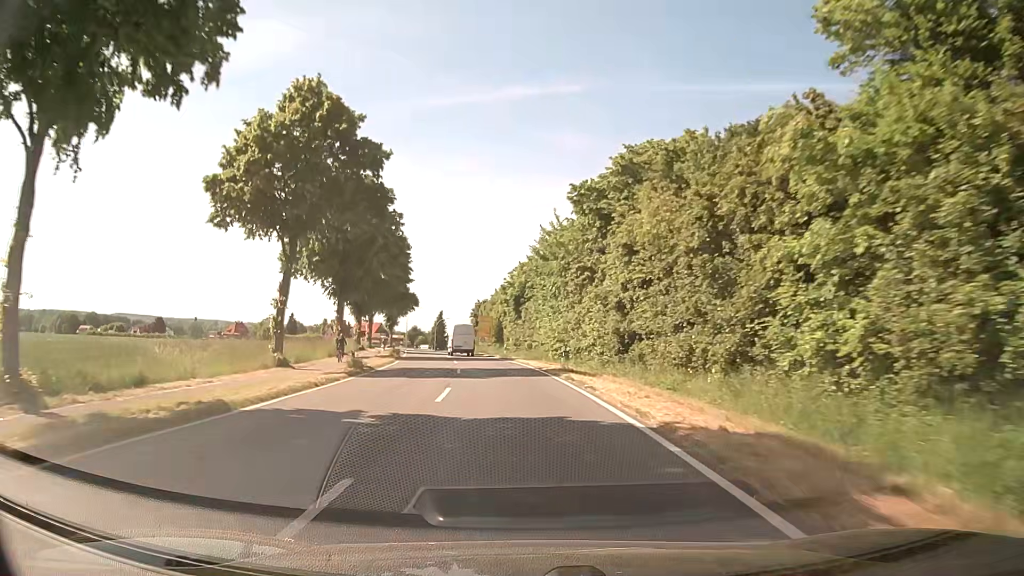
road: secondary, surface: asphalt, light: Day
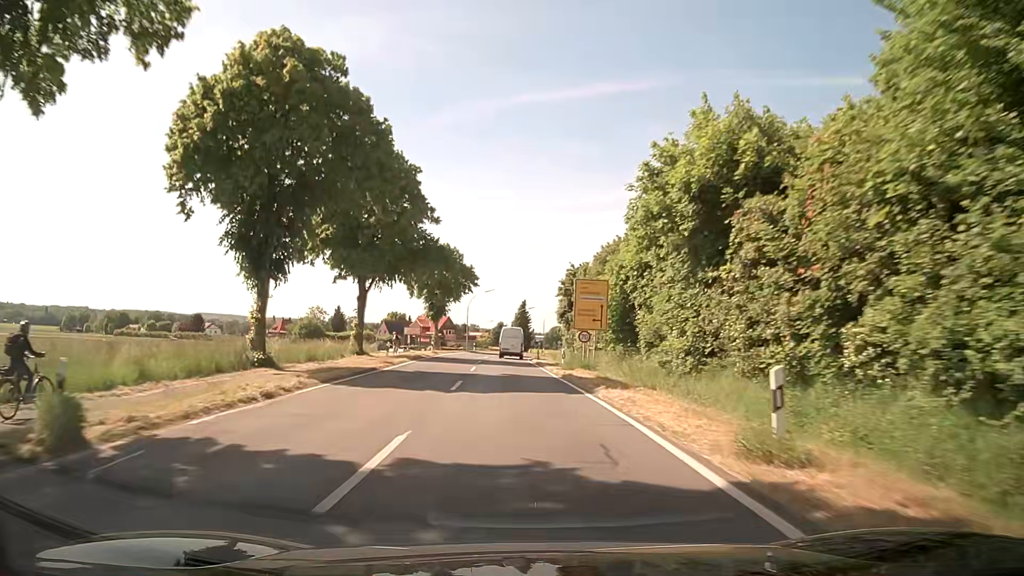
(-3.1, +45.0) m; -8°
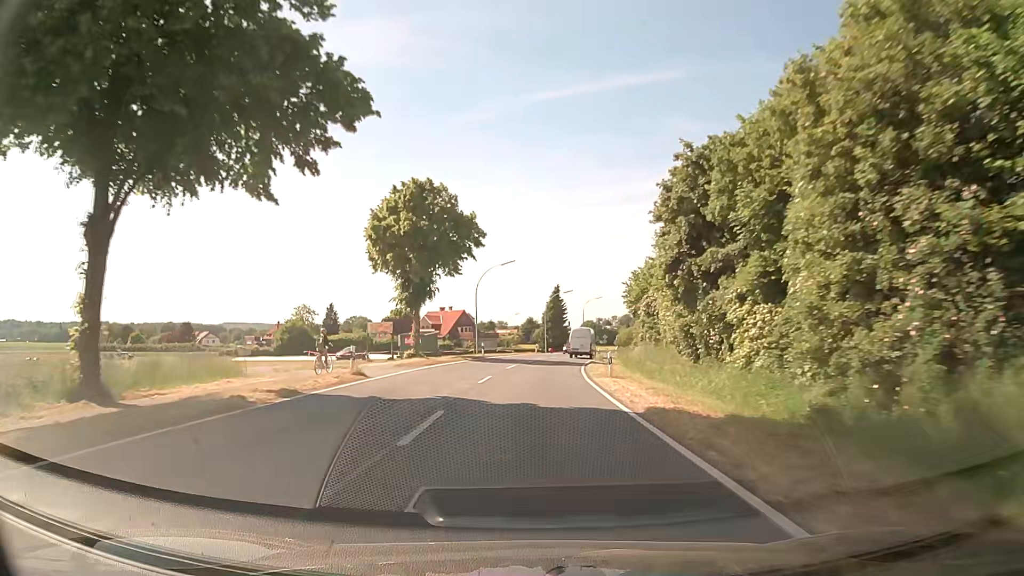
(-0.8, +33.2) m; -2°
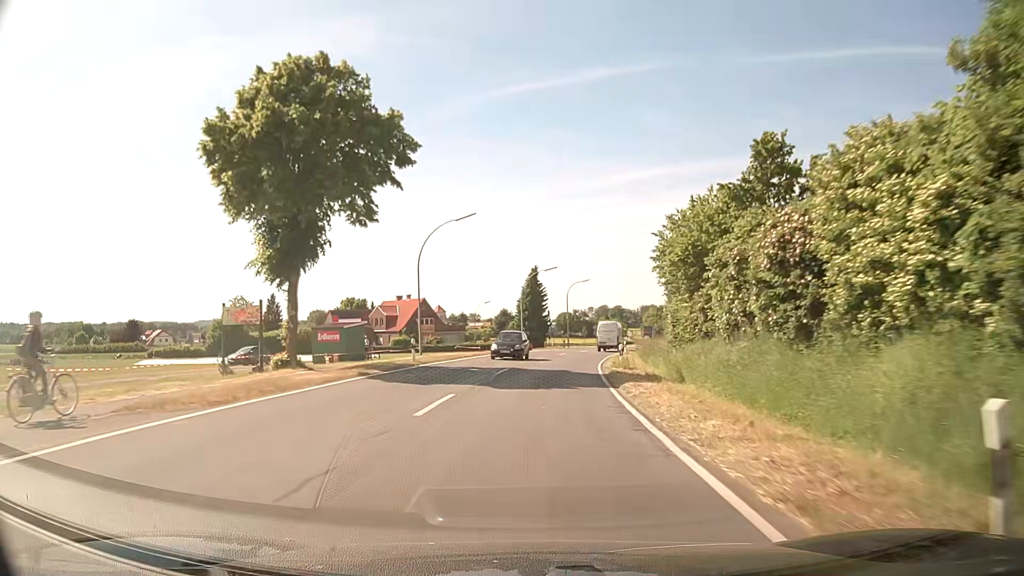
(+0.2, +21.9) m; +1°
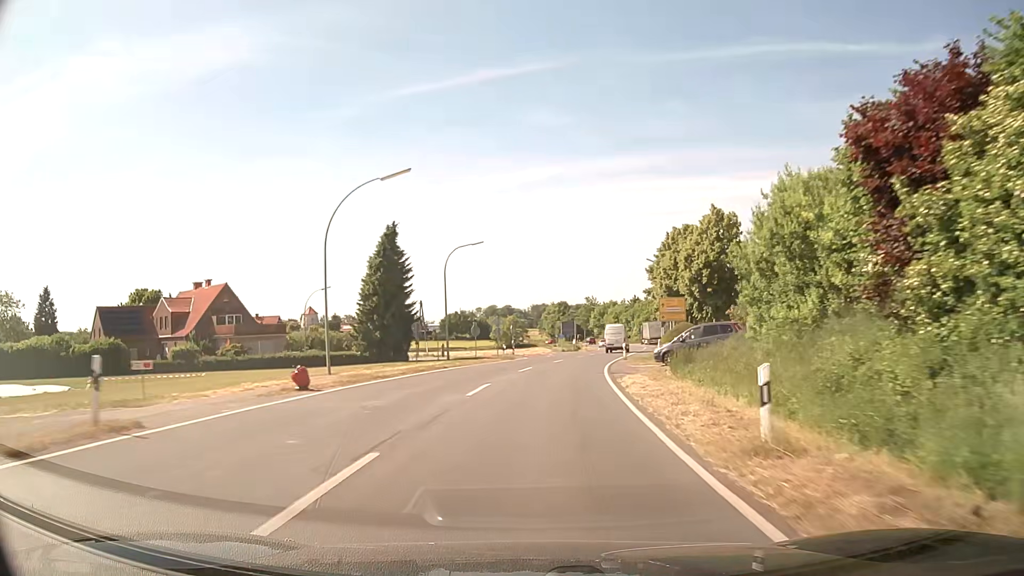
(+3.2, +42.7) m; +10°
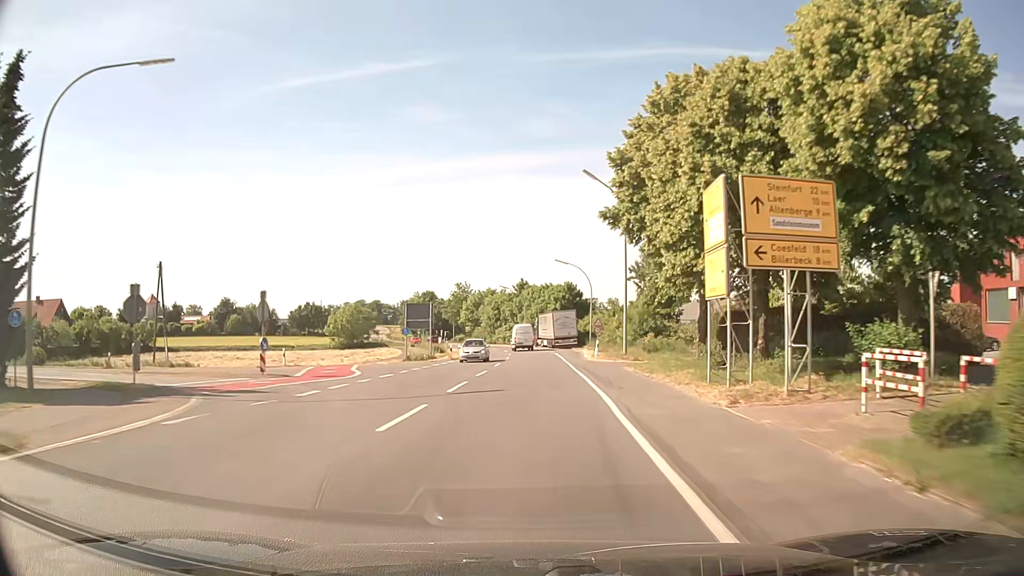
(+3.7, +41.6) m; +10°
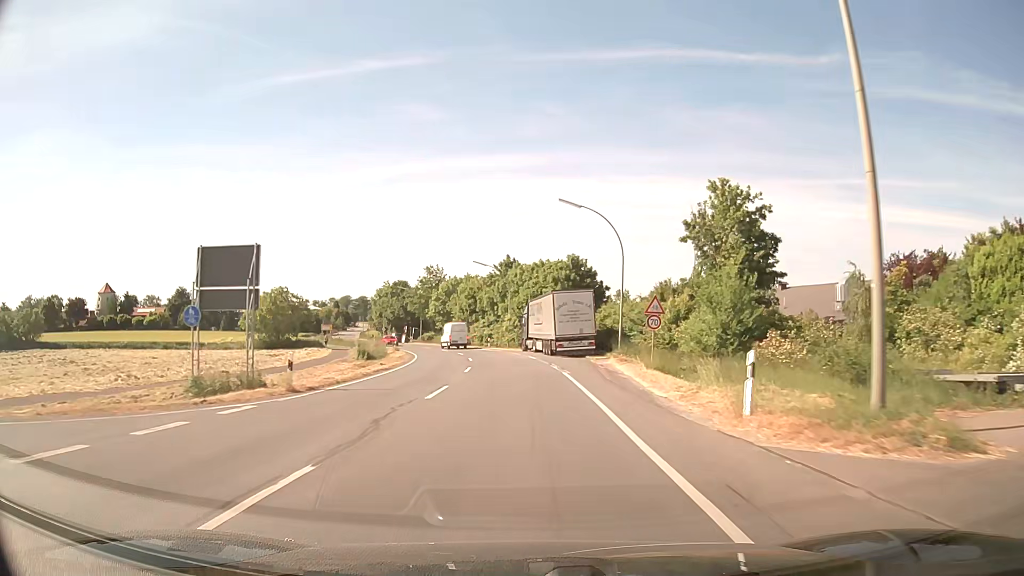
(+0.7, +30.6) m; +1°
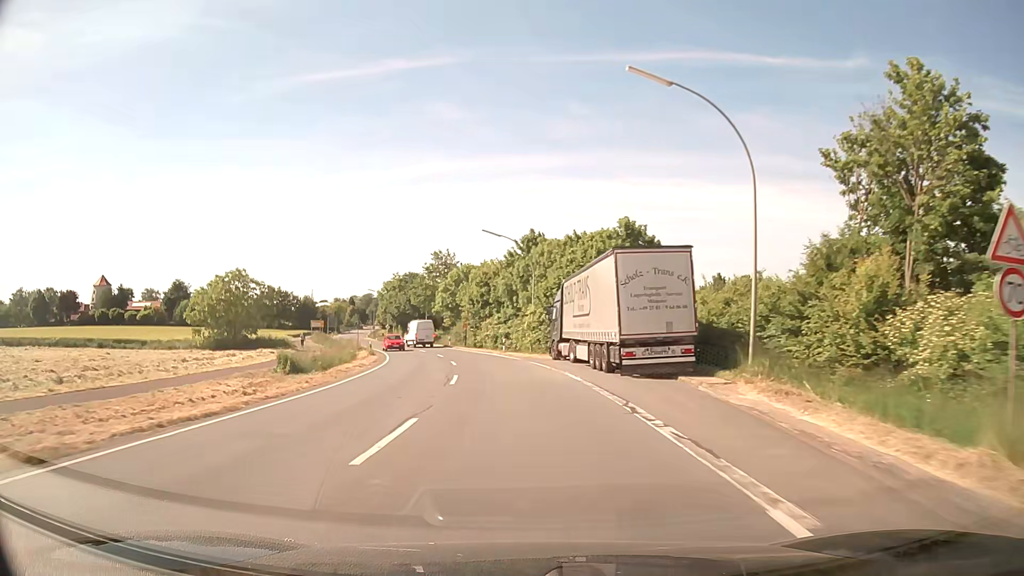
(-0.2, +20.1) m; -2°
